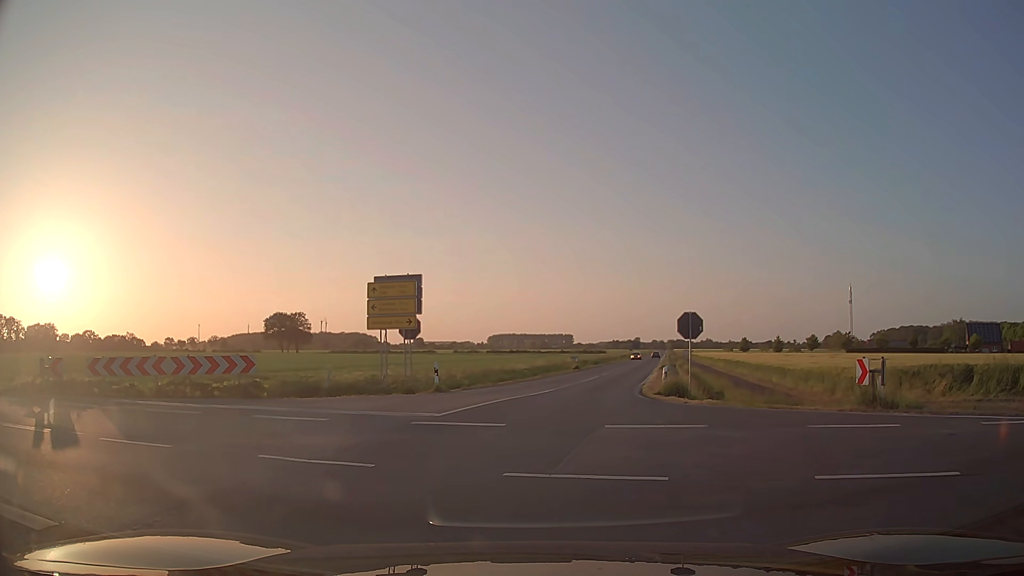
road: secondary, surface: asphalt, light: Day
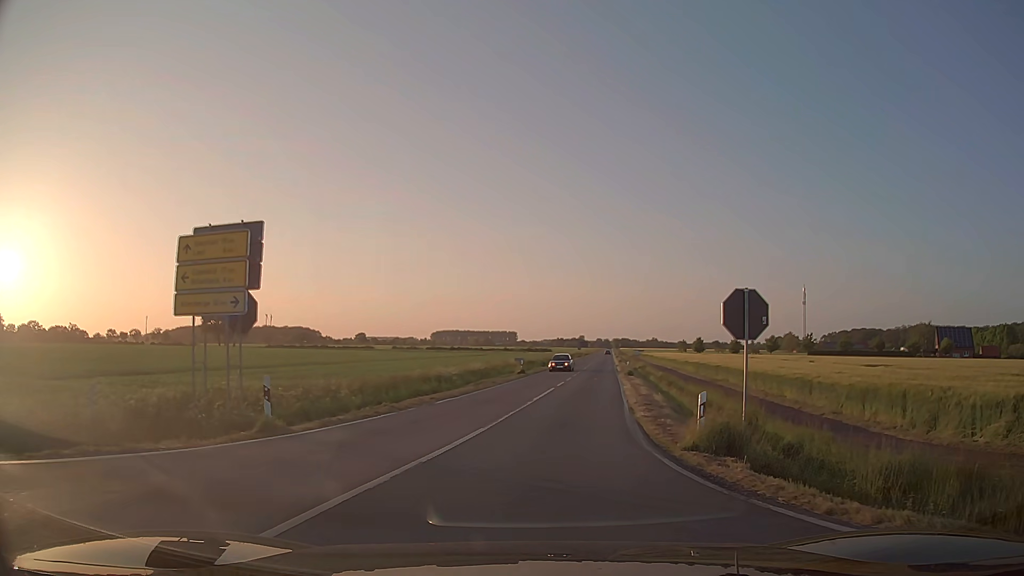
(+1.1, +11.6) m; +8°
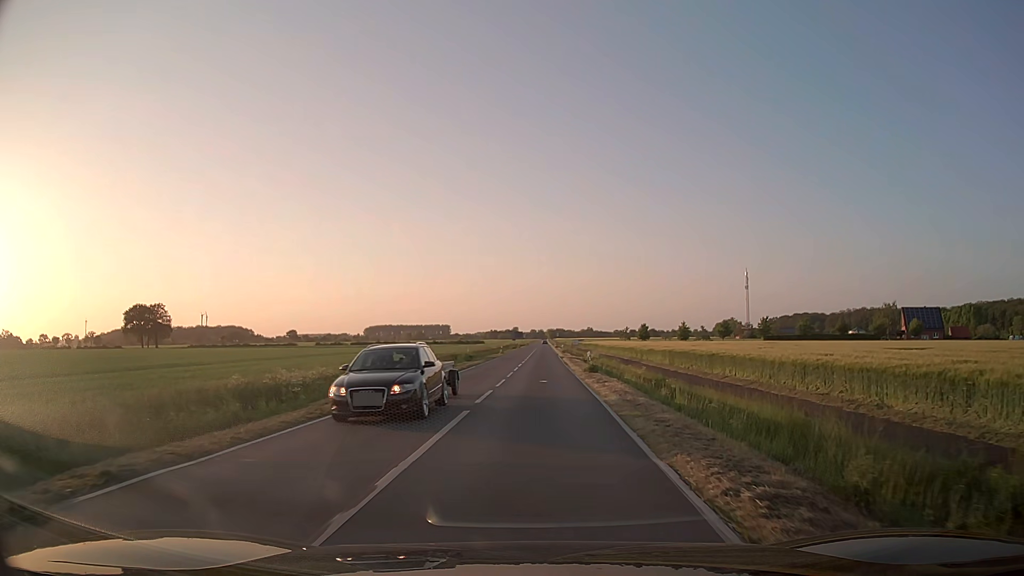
(+0.8, +15.7) m; +5°
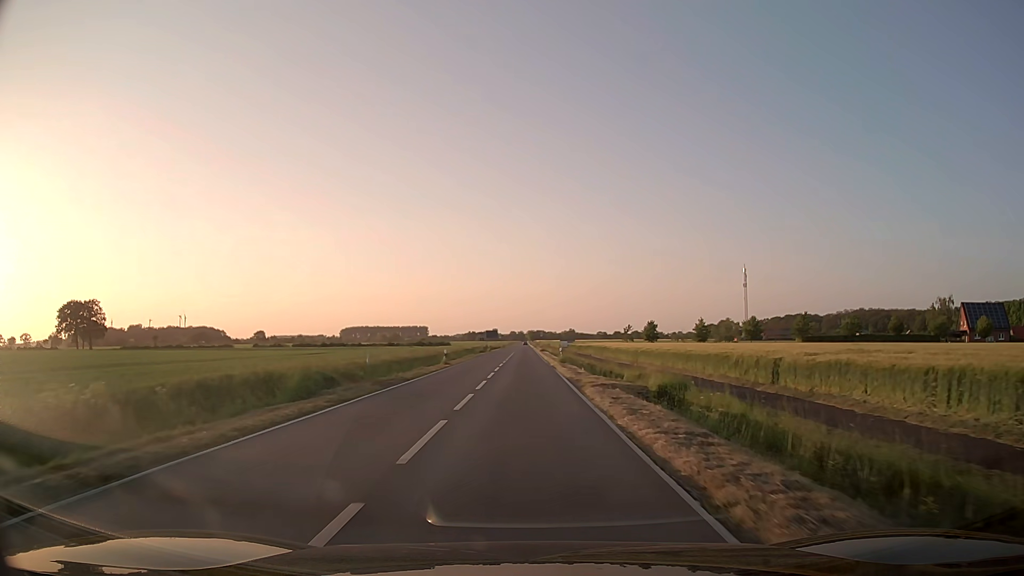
(+0.9, +39.1) m; +2°
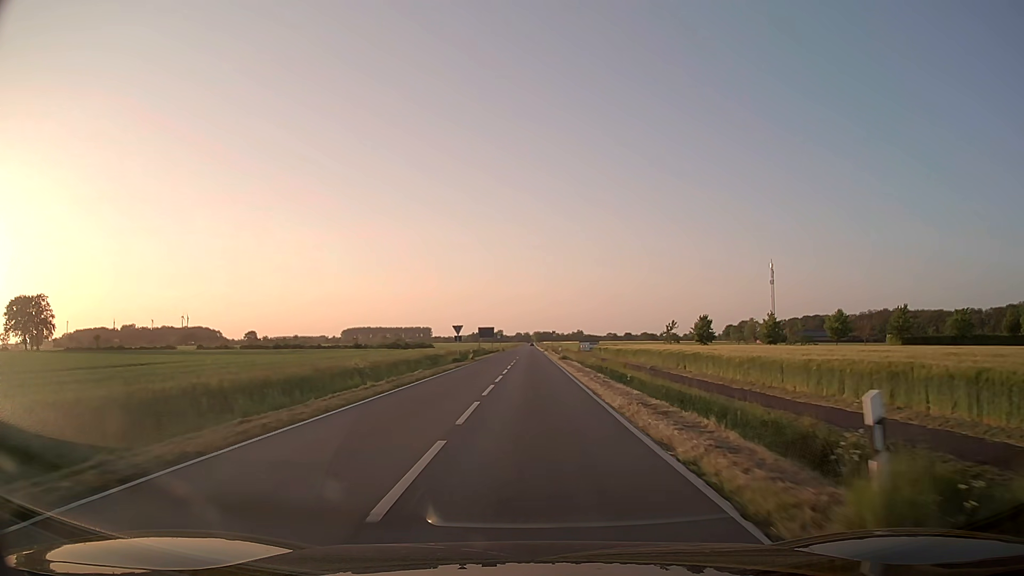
(-0.3, +39.1) m; 0°
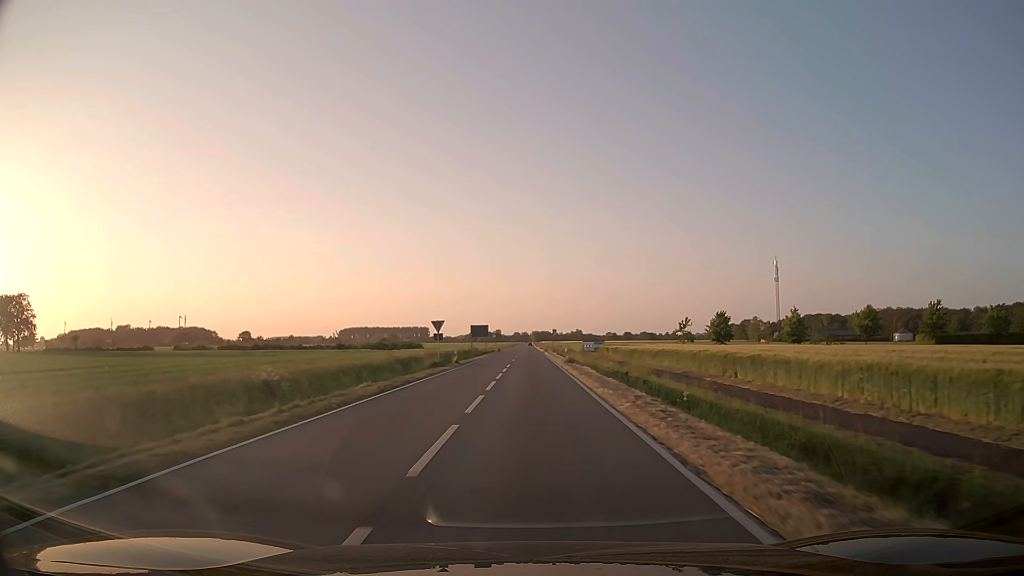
(0.0, +10.6) m; 0°
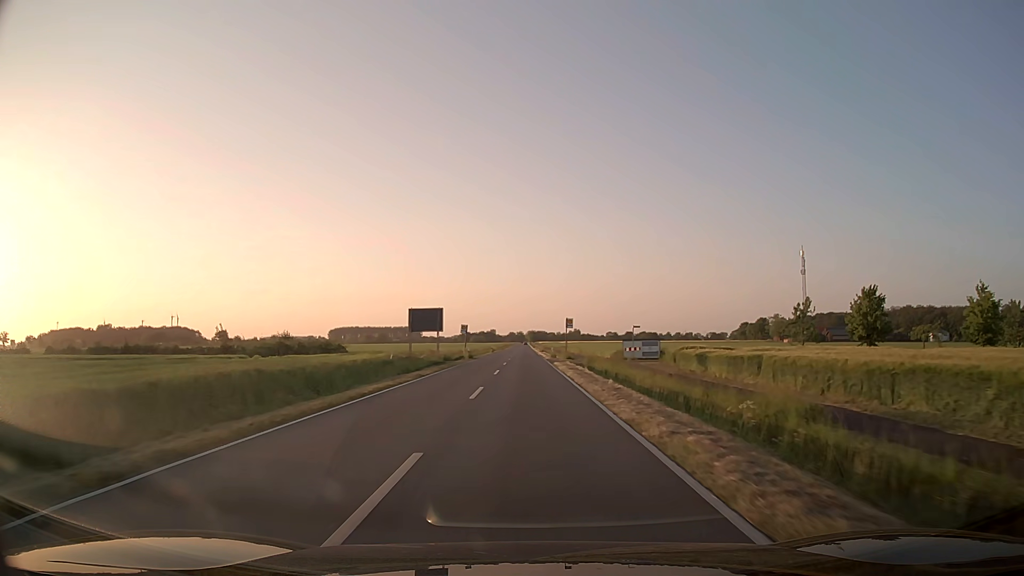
(+0.1, +45.3) m; 0°
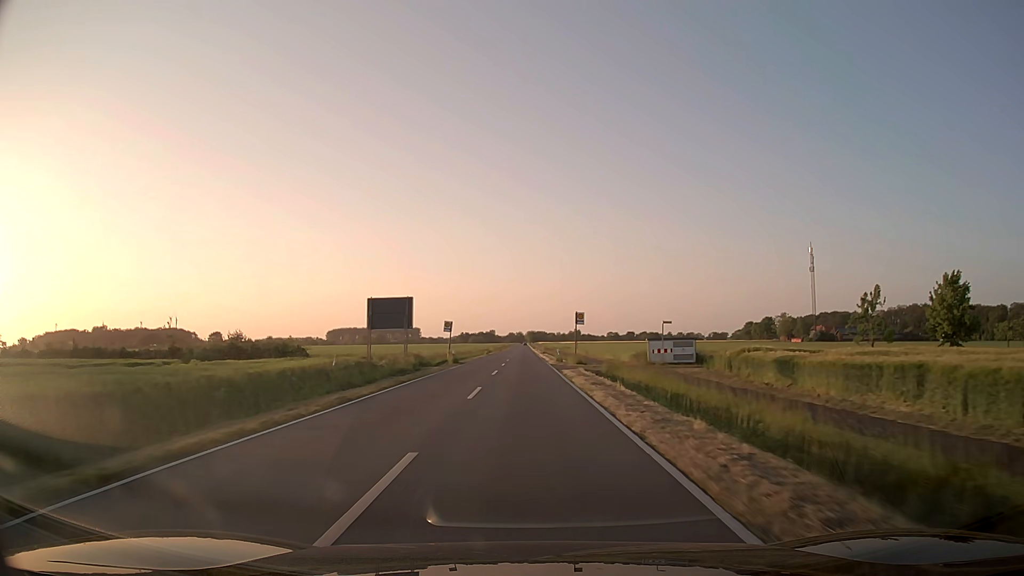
(0.0, +12.0) m; 0°
(0, +10) (0, +20) (0, +30) (0, +40) (0, +50) (0, +60) (0, +70) (-1, +80) (-1, +90) (-1, +100) m
